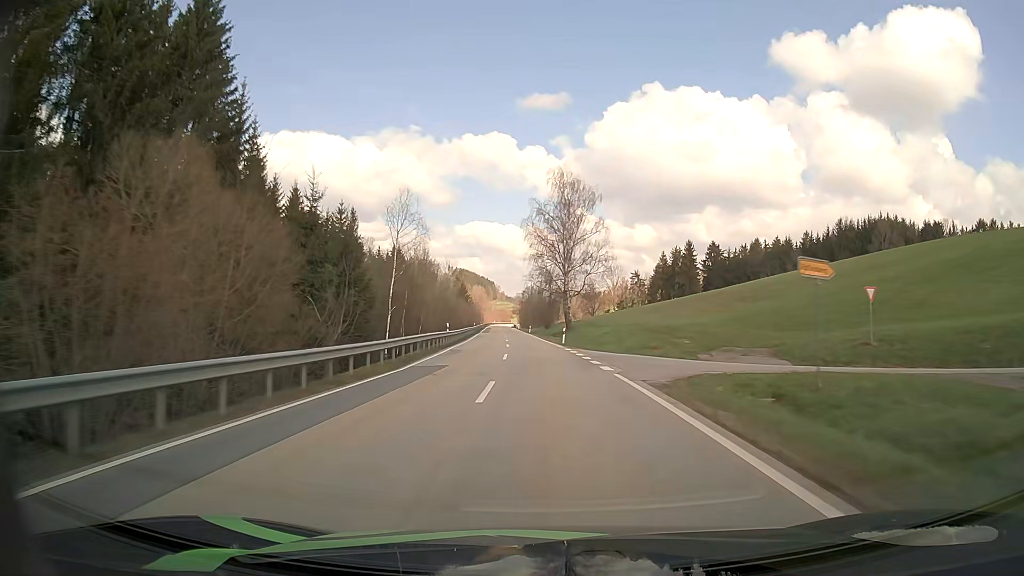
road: secondary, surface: asphalt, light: Day
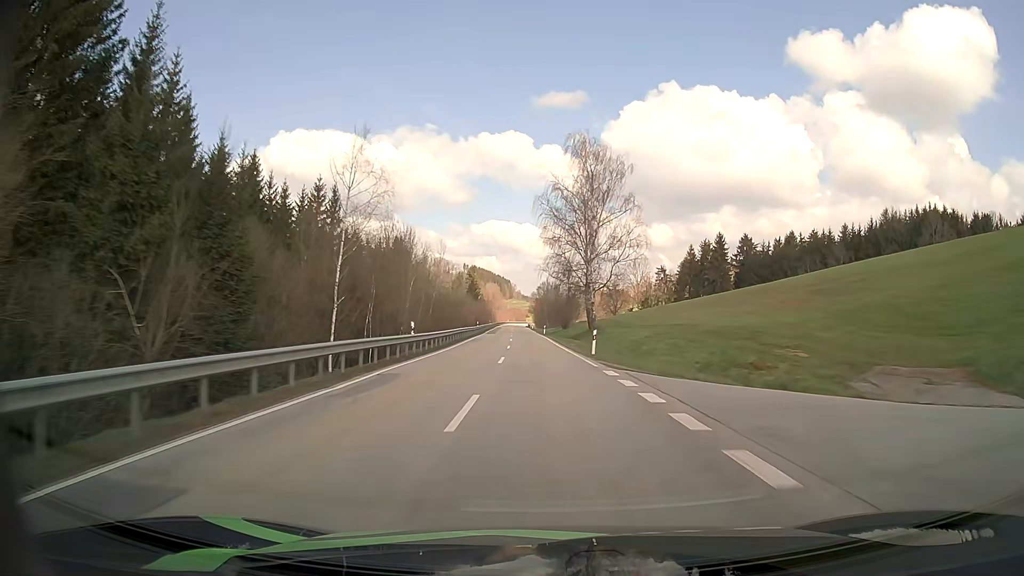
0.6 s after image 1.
(-0.2, +16.9) m; -1°
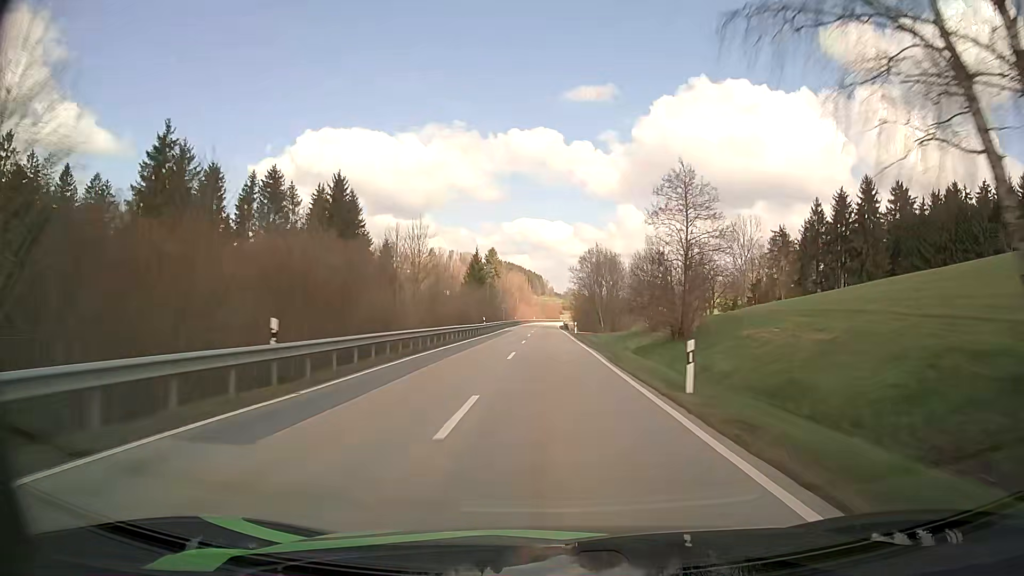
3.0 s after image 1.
(-2.7, +69.4) m; -3°
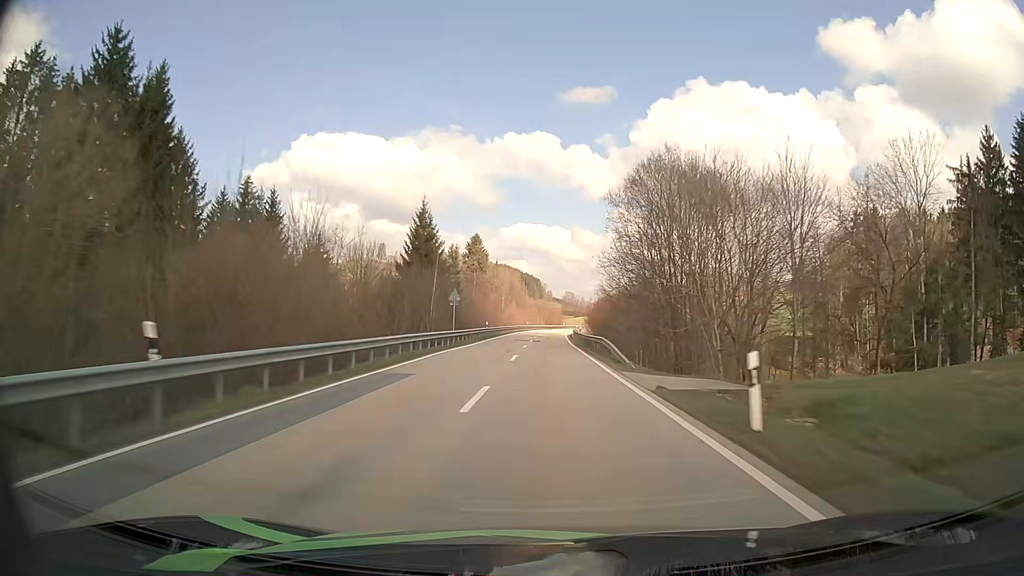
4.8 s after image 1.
(-0.3, +52.6) m; 0°
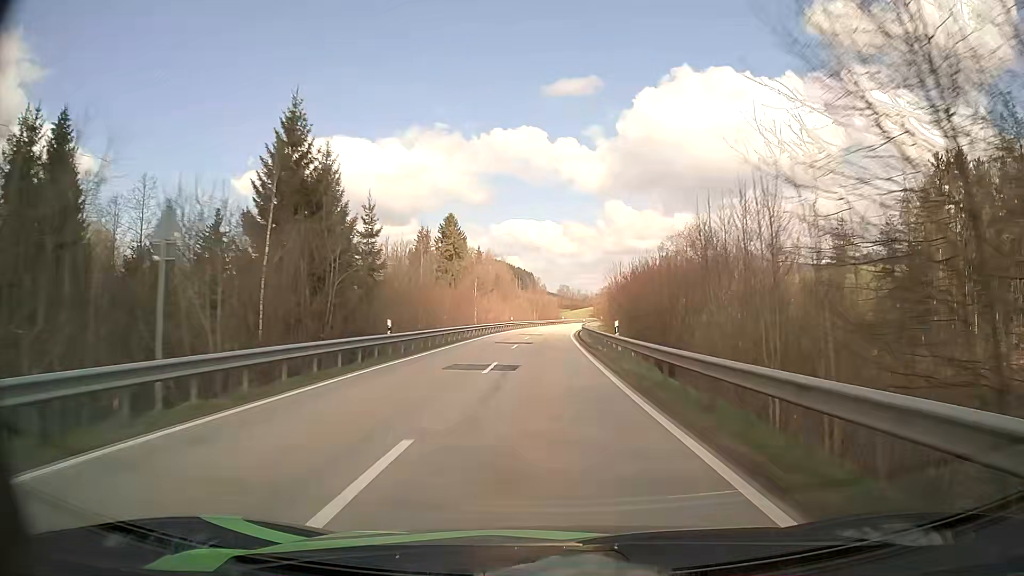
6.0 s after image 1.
(+0.3, +34.6) m; +1°
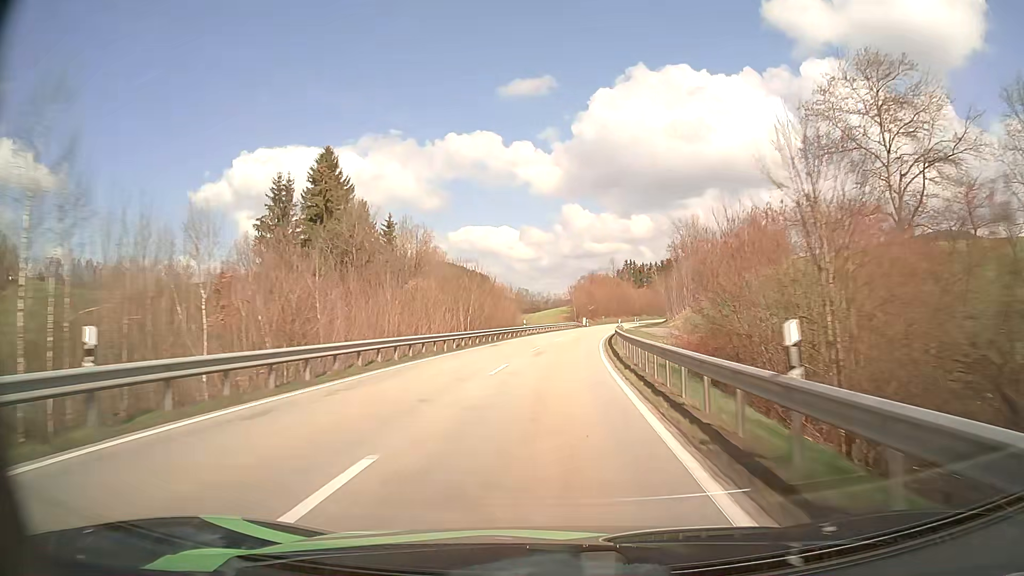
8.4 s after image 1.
(+1.2, +68.5) m; +3°
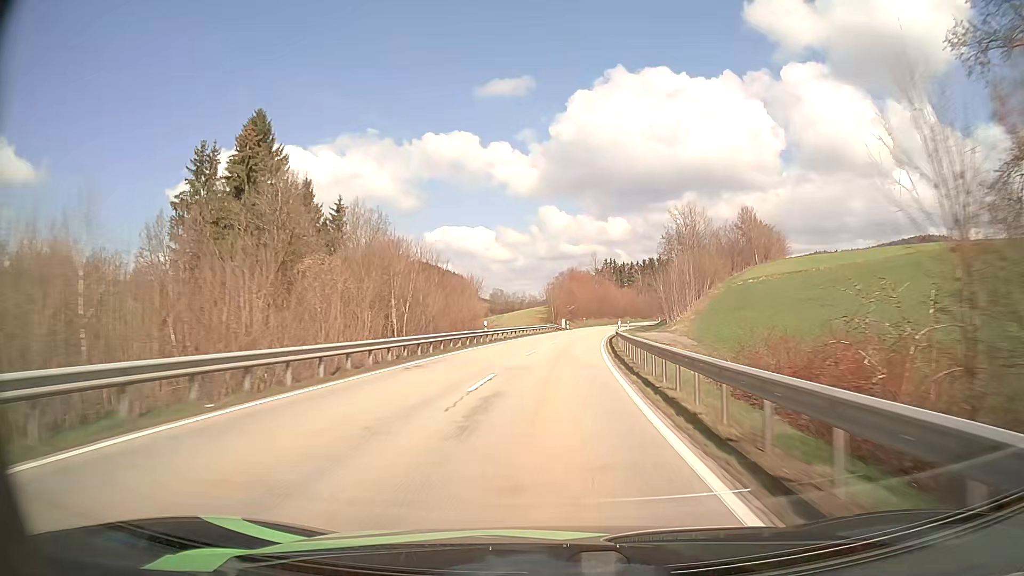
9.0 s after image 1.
(+0.3, +17.1) m; +2°
